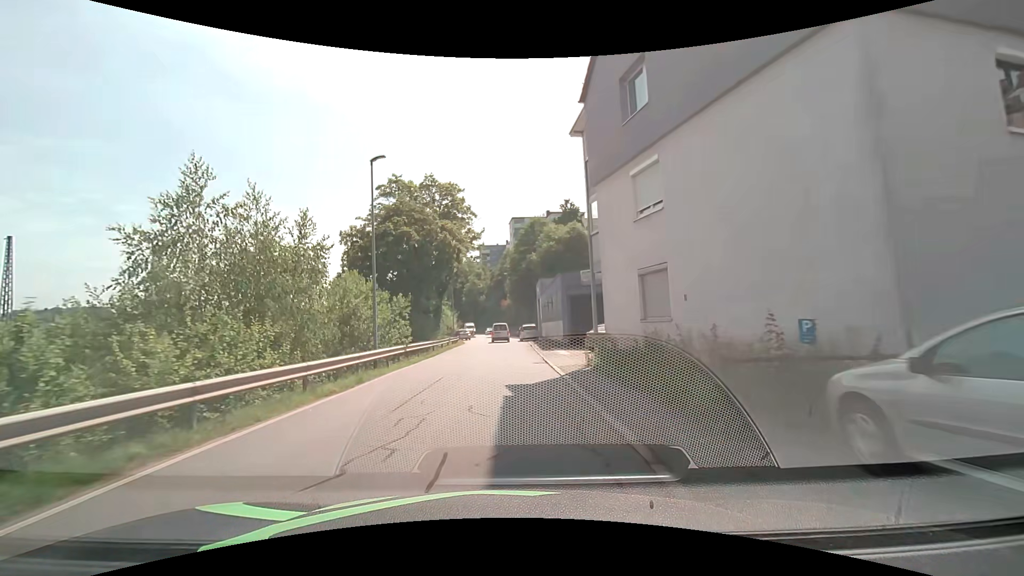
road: residential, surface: asphalt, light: Day
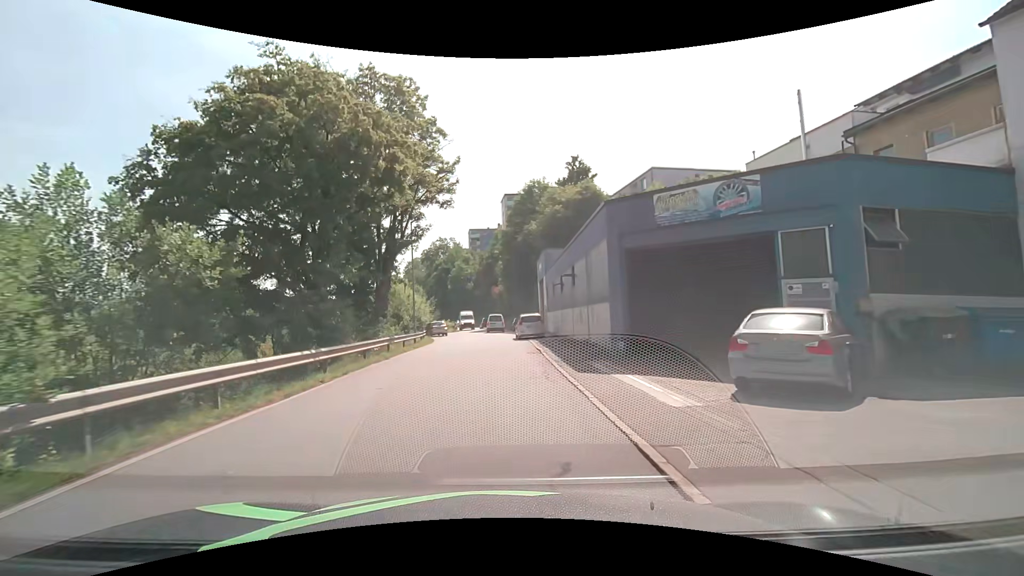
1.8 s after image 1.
(0.0, +17.3) m; 0°
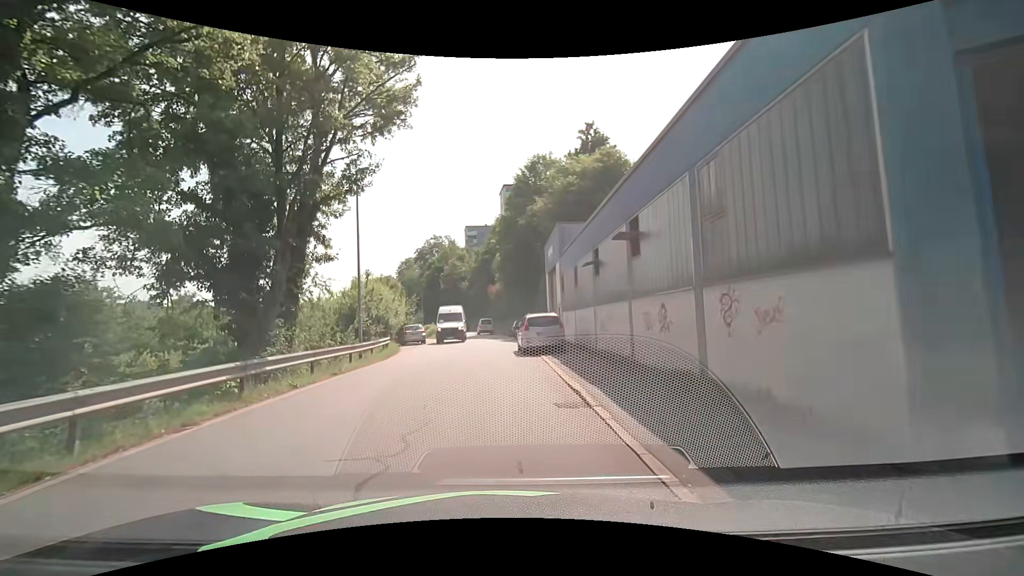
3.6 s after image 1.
(+0.3, +11.5) m; +1°
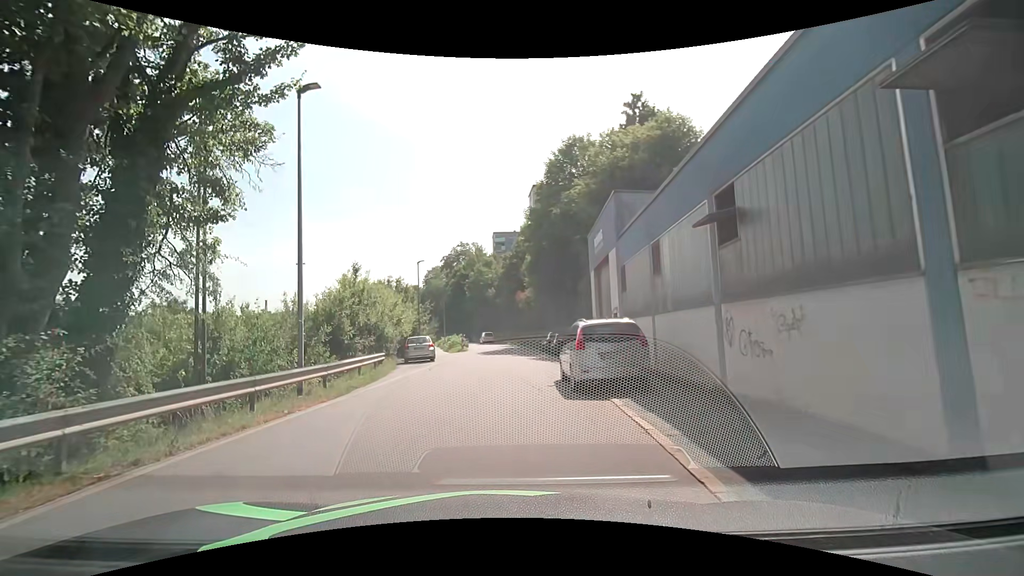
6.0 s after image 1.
(-0.1, +8.6) m; -3°
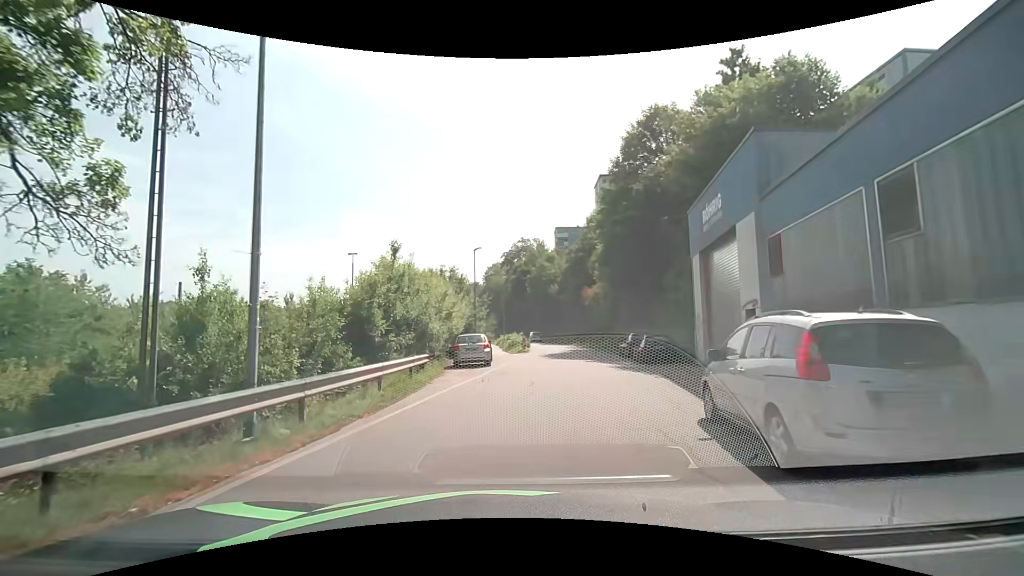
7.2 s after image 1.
(-0.5, +6.3) m; -8°
(0, +10) (+2, +20) (+3, +30) (+5, +40) (+6, +50) (+7, +60) (+7, +70) (+6, +80) (+5, +89) (+5, +99) m
